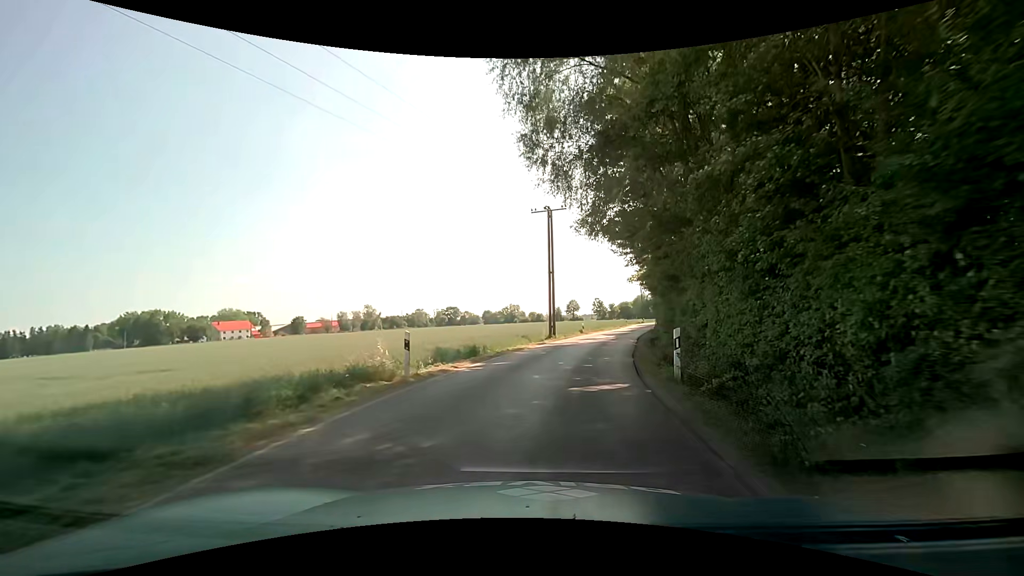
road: unclassified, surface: asphalt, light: Day
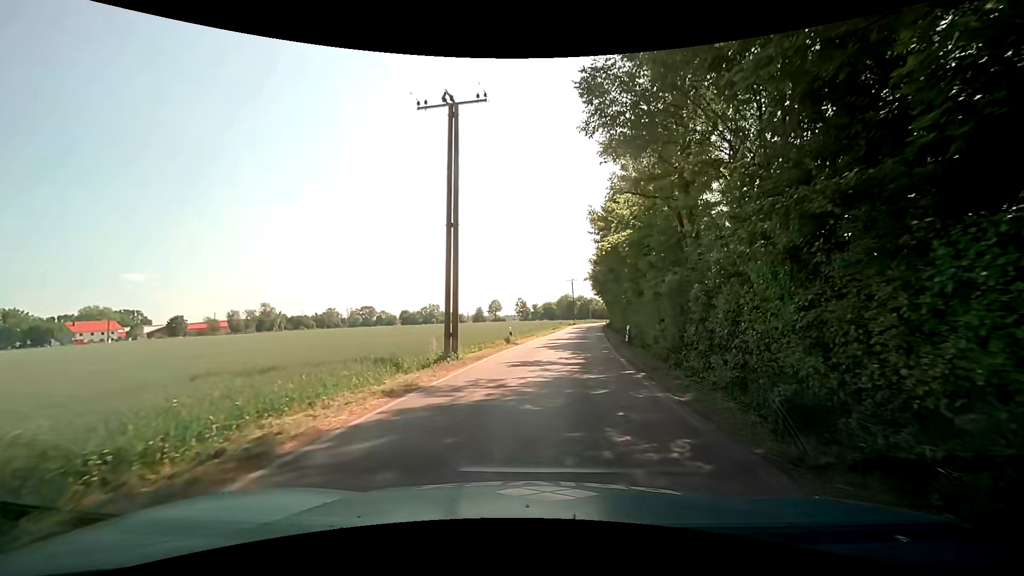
(+1.8, +18.0) m; +11°
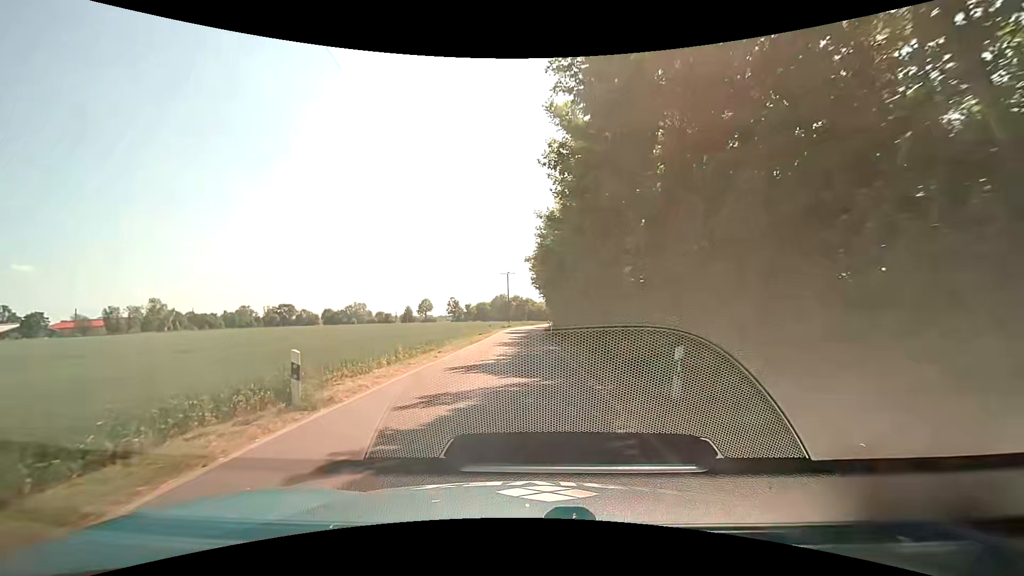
(+1.3, +18.5) m; +7°
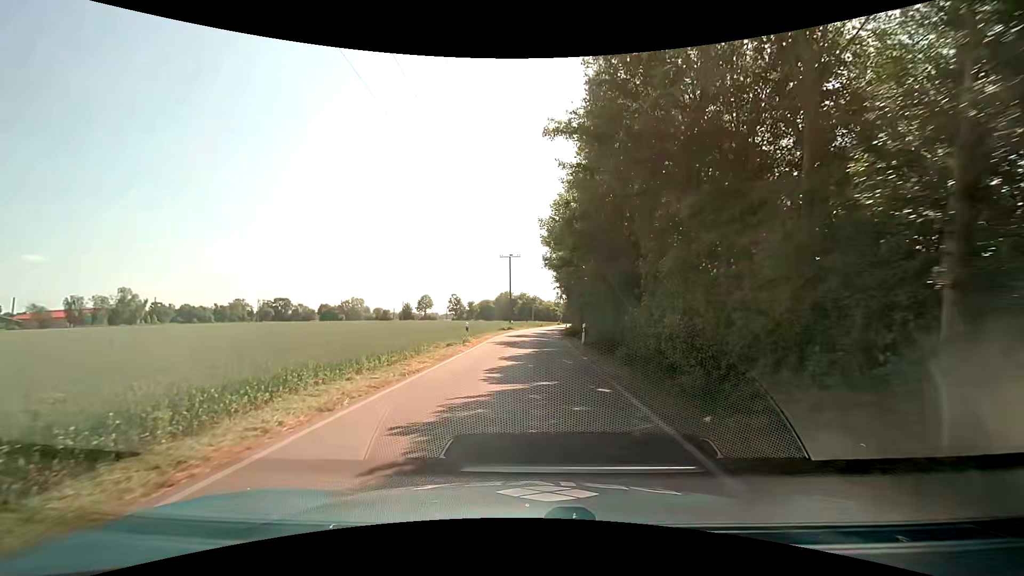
(-0.2, +22.6) m; -1°
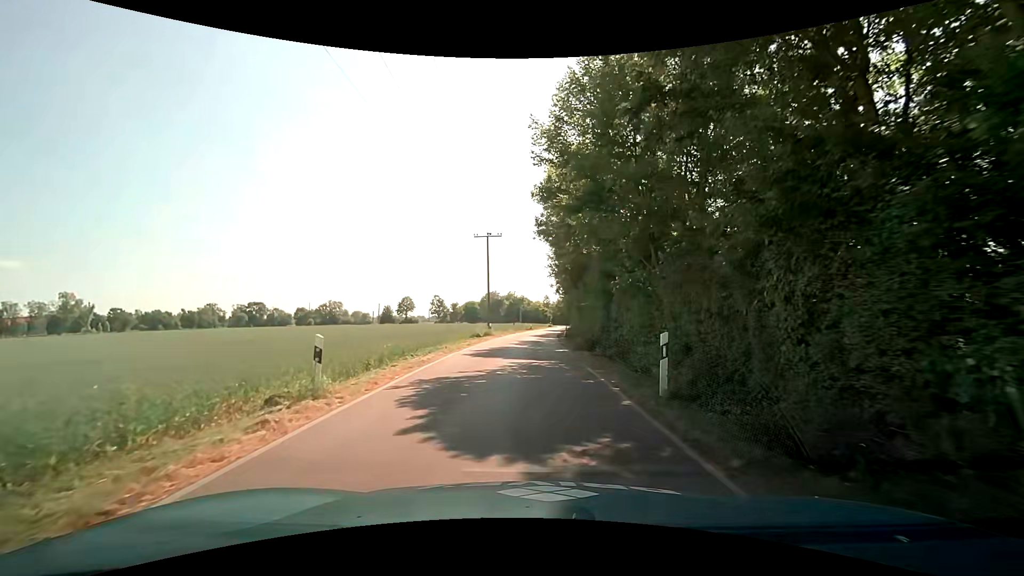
(+0.4, +16.9) m; +3°
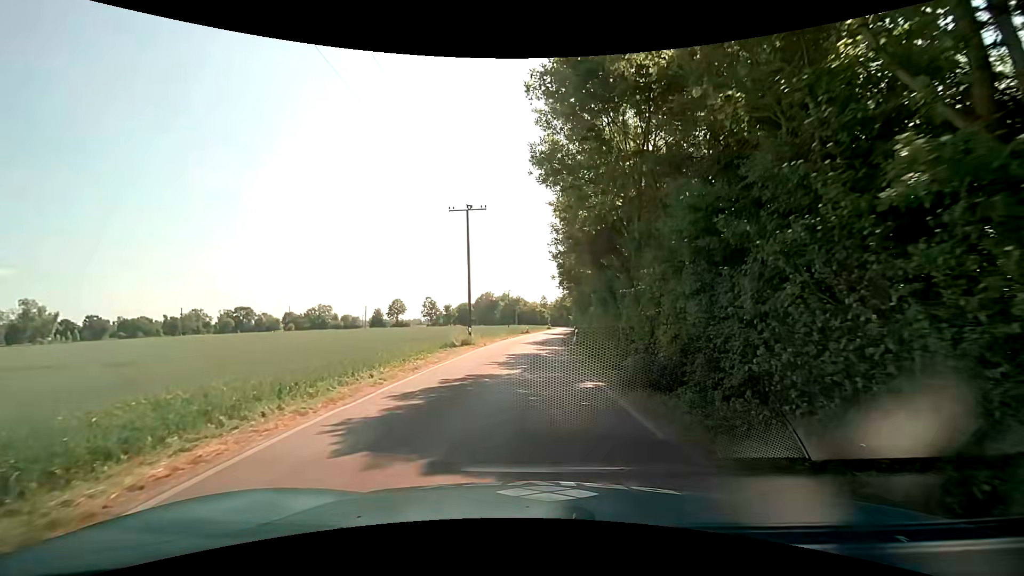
(0.0, +12.1) m; 0°
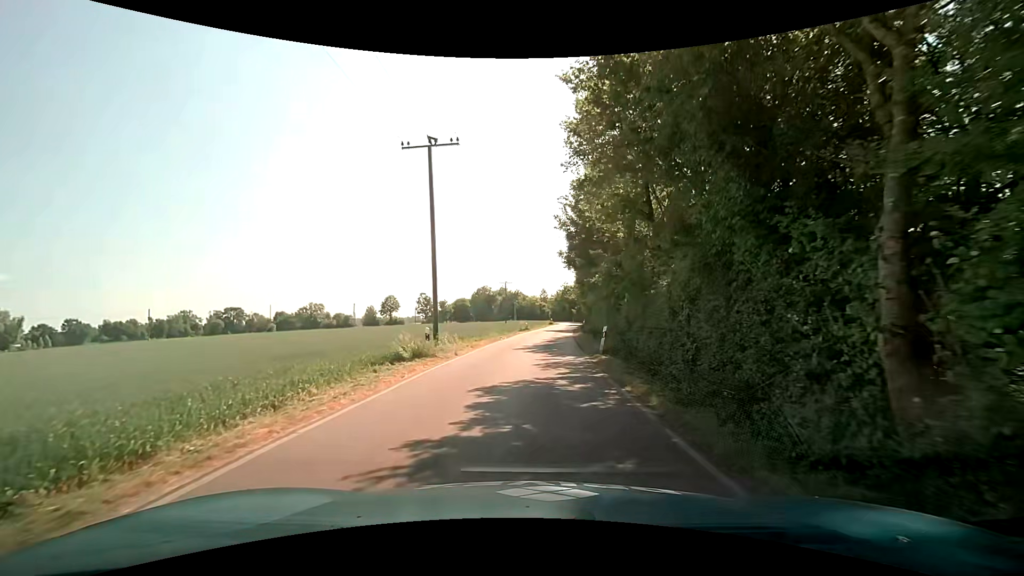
(-0.1, +12.2) m; -1°
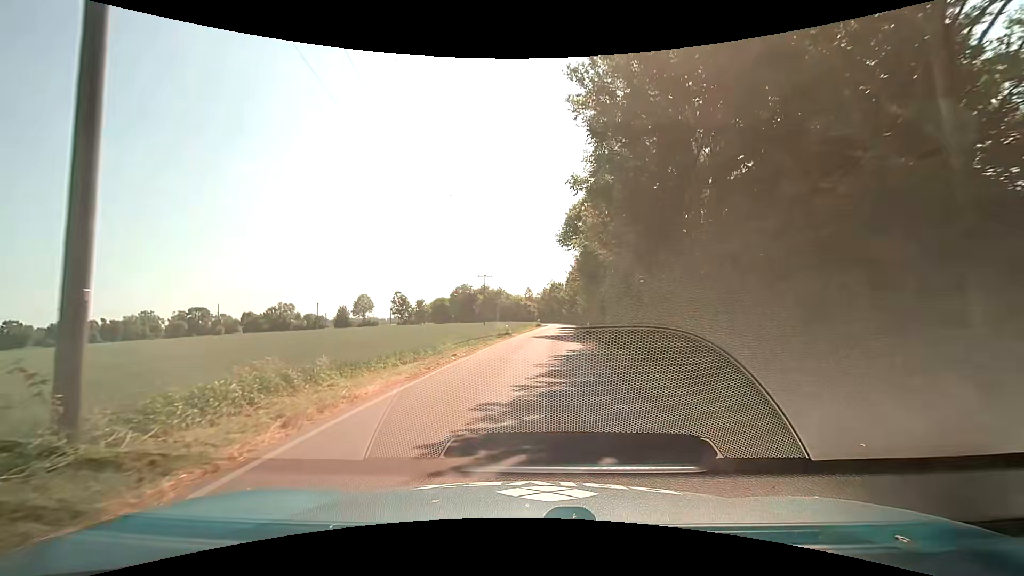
(+0.4, +17.0) m; +2°
(0, +10) (+1, +20) (+1, +30) (+2, +40) (+3, +50) (+4, +60) (+5, +70) (+6, +80) (+7, +90) (+7, +100) m
